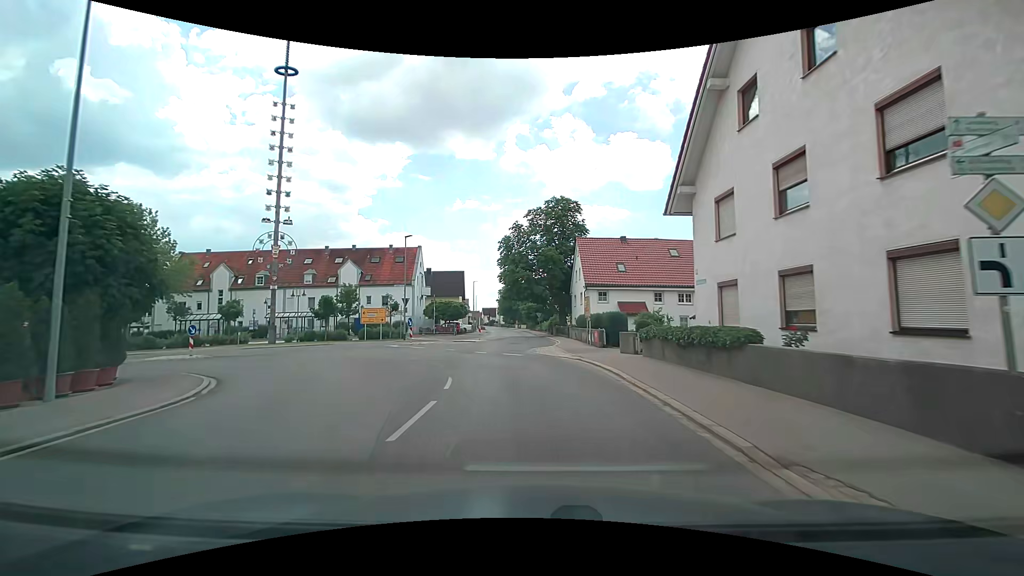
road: tertiary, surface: asphalt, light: Day
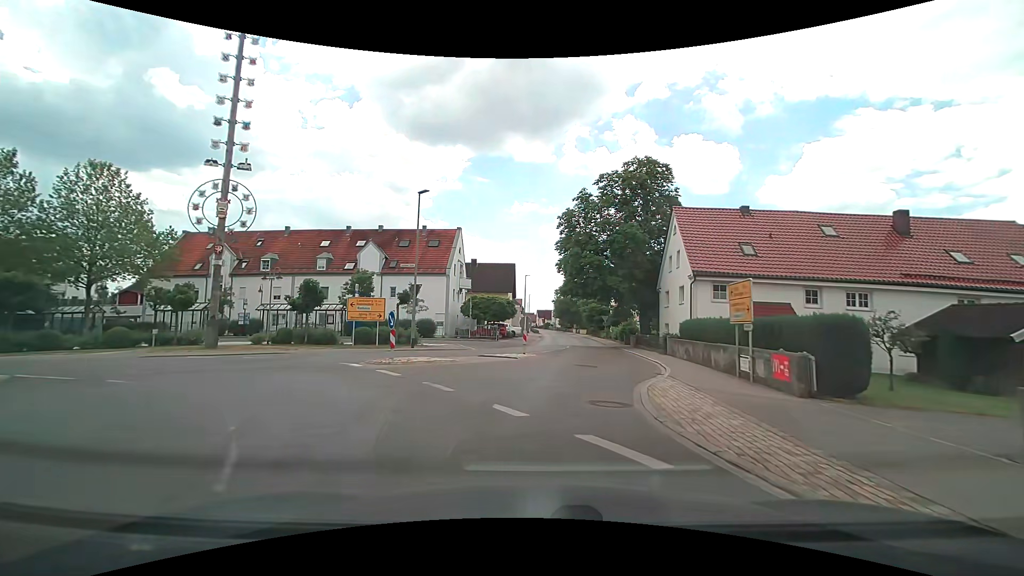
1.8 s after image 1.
(-1.1, +15.1) m; -7°
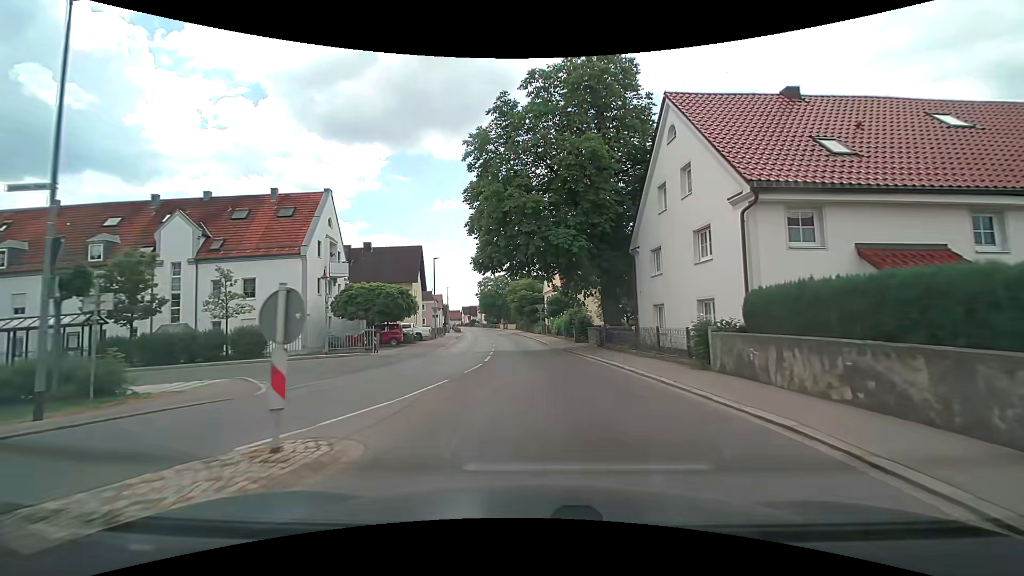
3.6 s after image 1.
(+1.4, +17.0) m; +8°
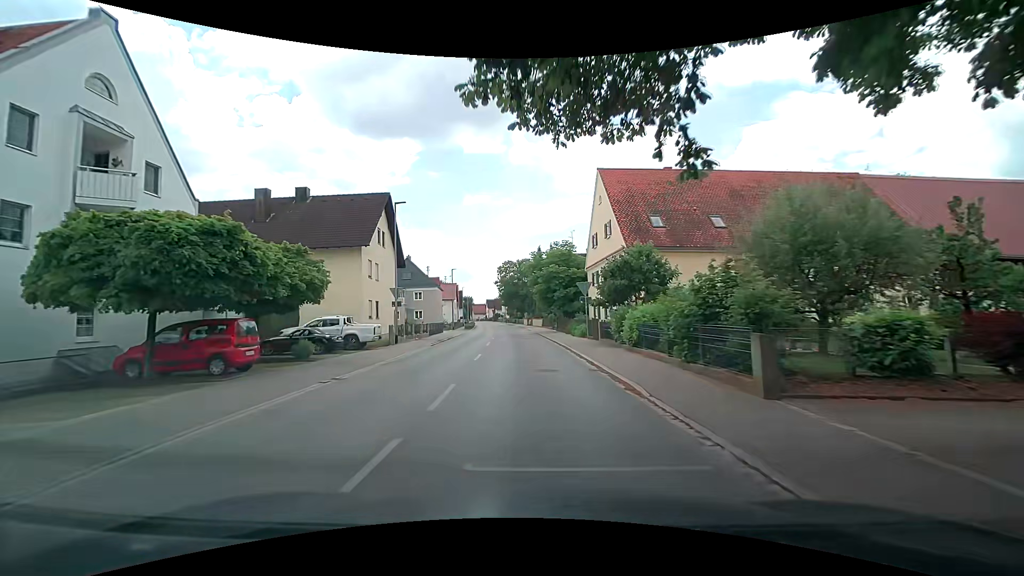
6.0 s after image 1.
(-0.5, +24.1) m; -5°
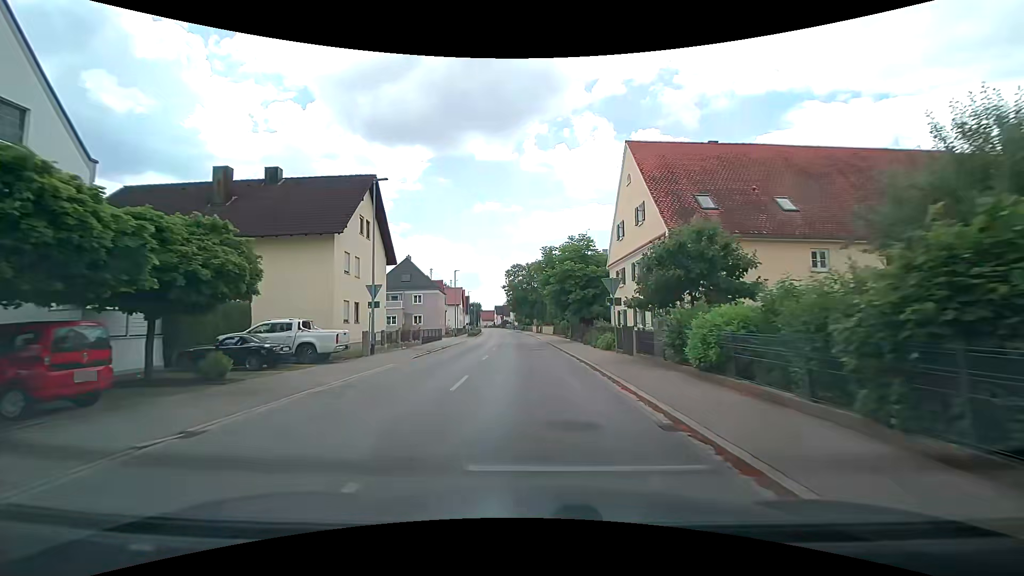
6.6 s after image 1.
(0.0, +6.3) m; 0°
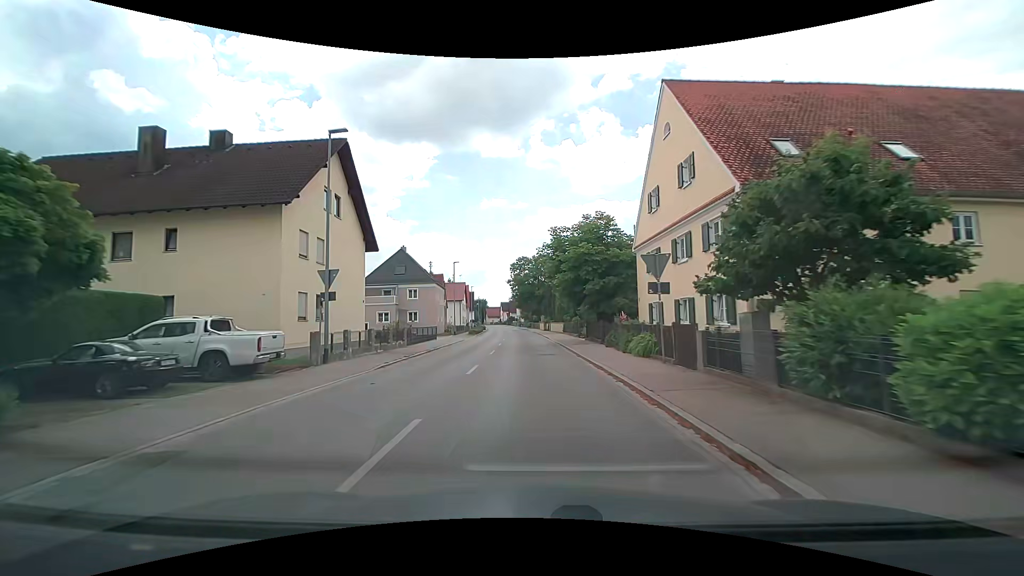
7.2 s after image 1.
(0.0, +6.3) m; 0°
